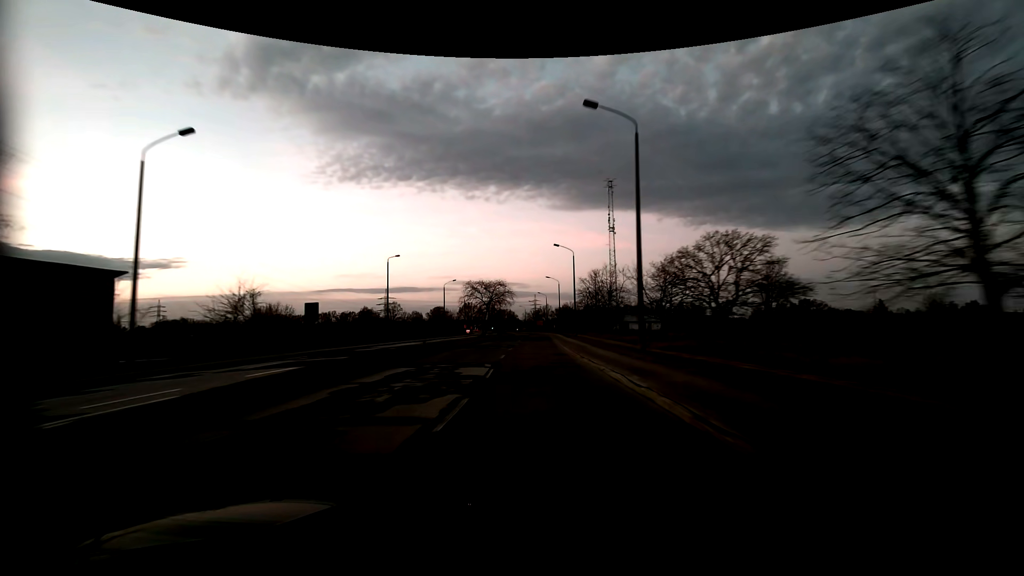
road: tertiary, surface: asphalt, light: Dusk
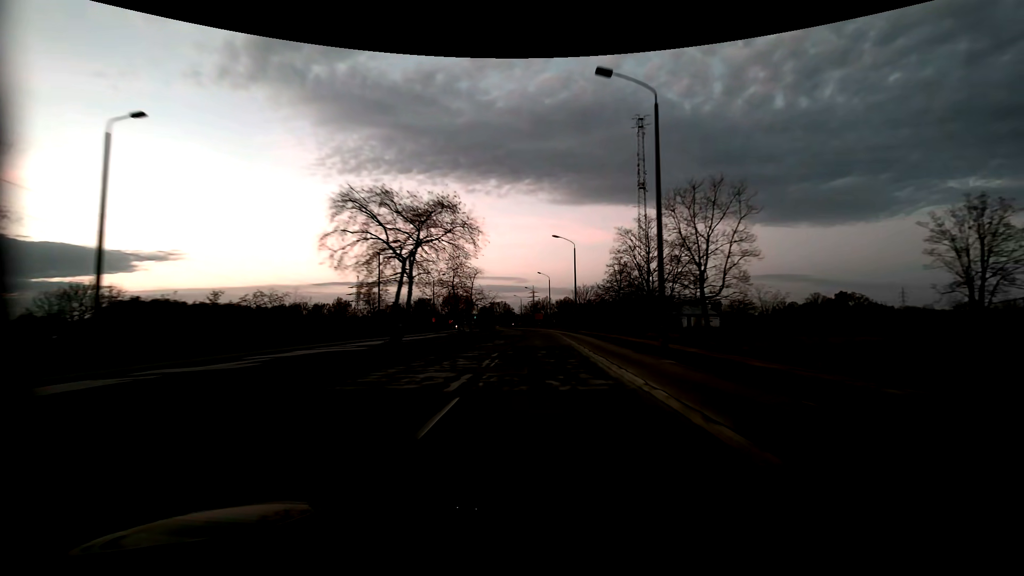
(-0.3, +43.0) m; 0°
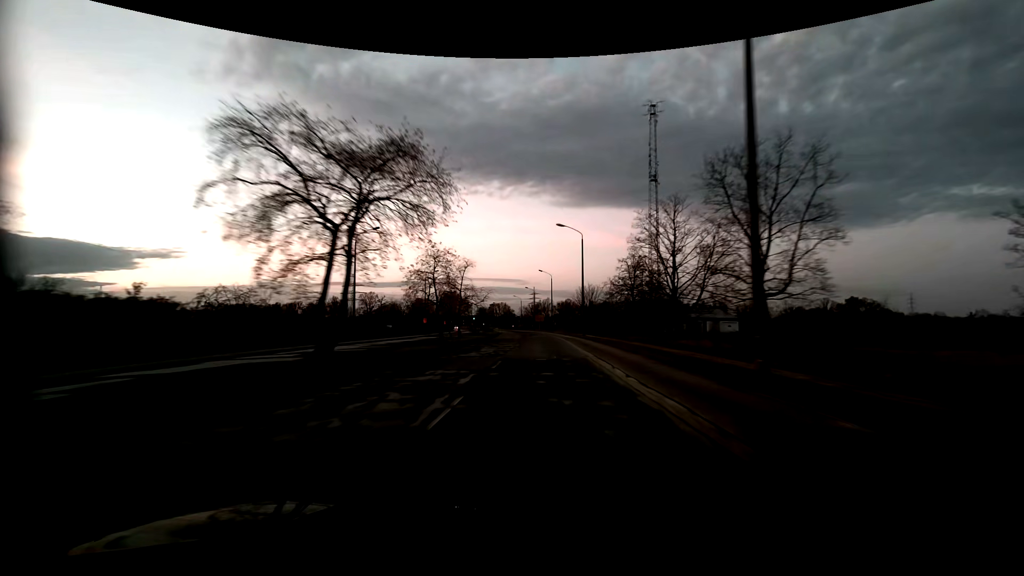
(0.0, +8.5) m; 0°
(0, +10) (0, +20) (0, +30) (0, +40) (0, +50) (0, +60) (-1, +70) (-1, +80) (-2, +90) (-2, +100) m
